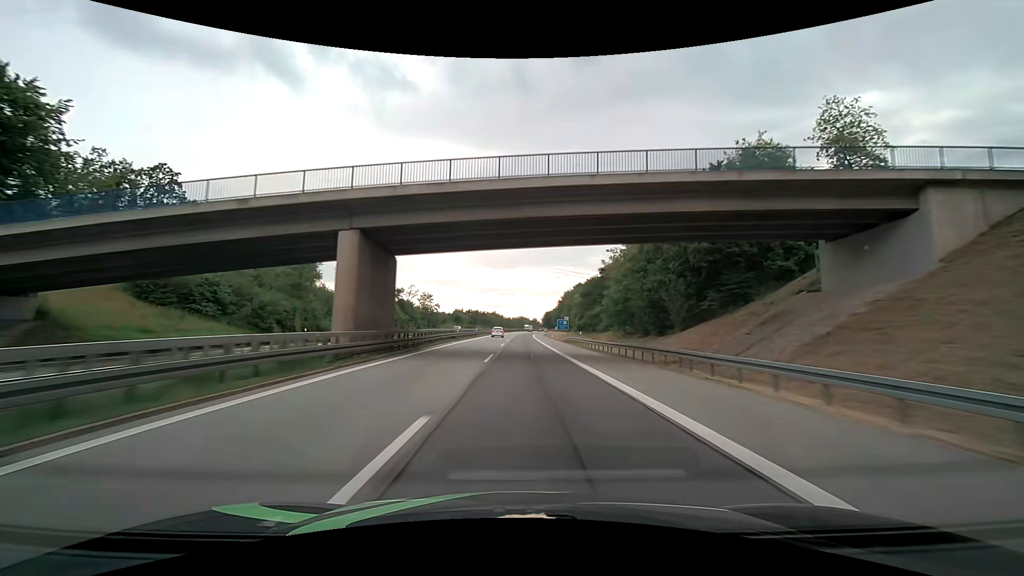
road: motorway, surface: asphalt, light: Day
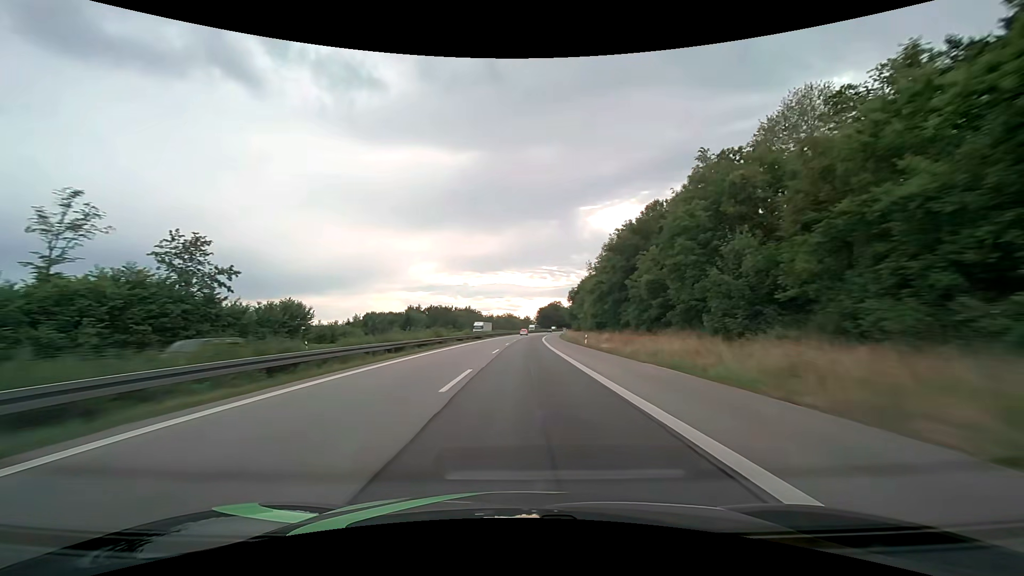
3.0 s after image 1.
(+1.0, +103.0) m; +1°
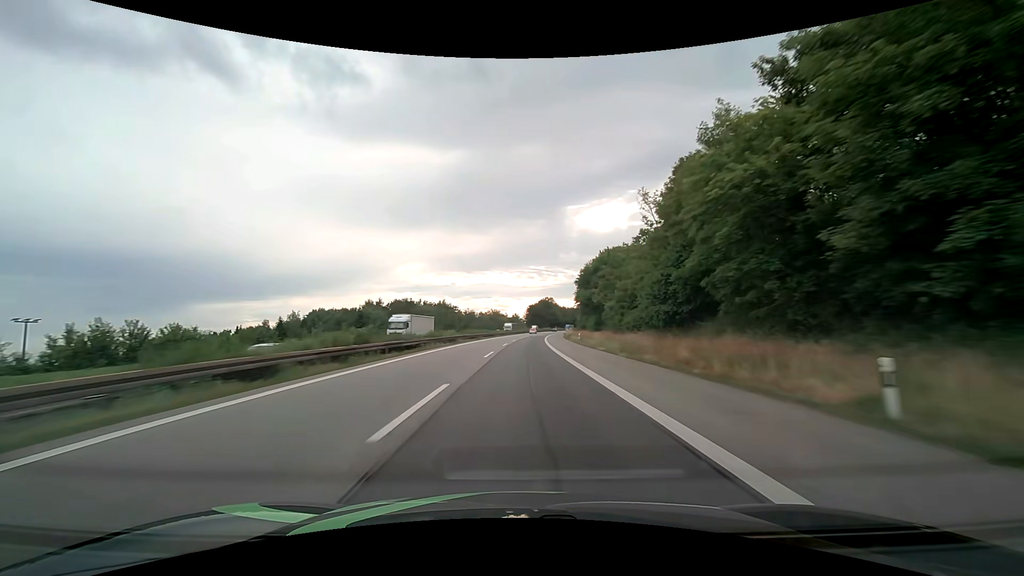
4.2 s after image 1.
(+0.5, +41.2) m; +1°
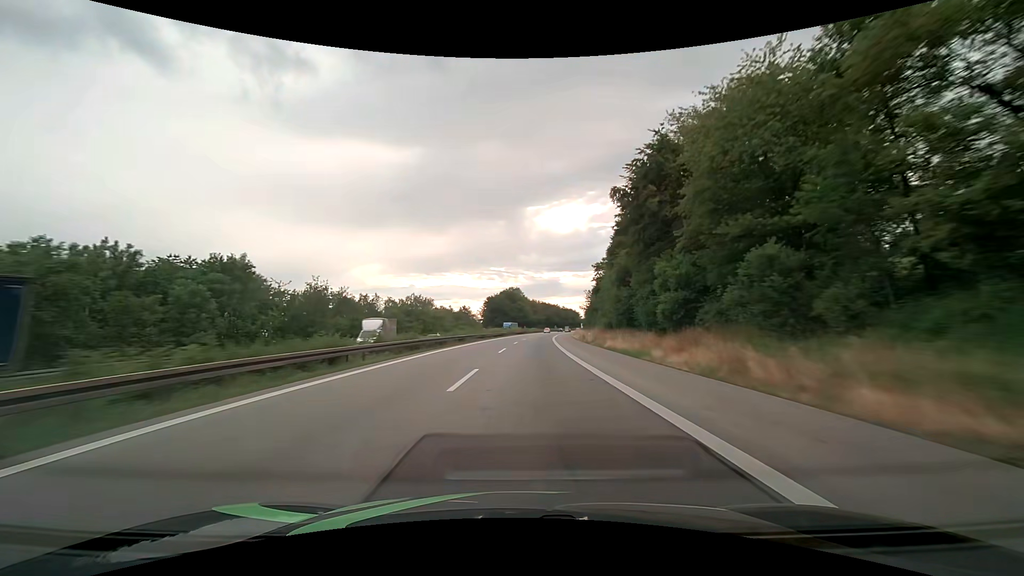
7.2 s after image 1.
(+3.4, +102.9) m; +4°
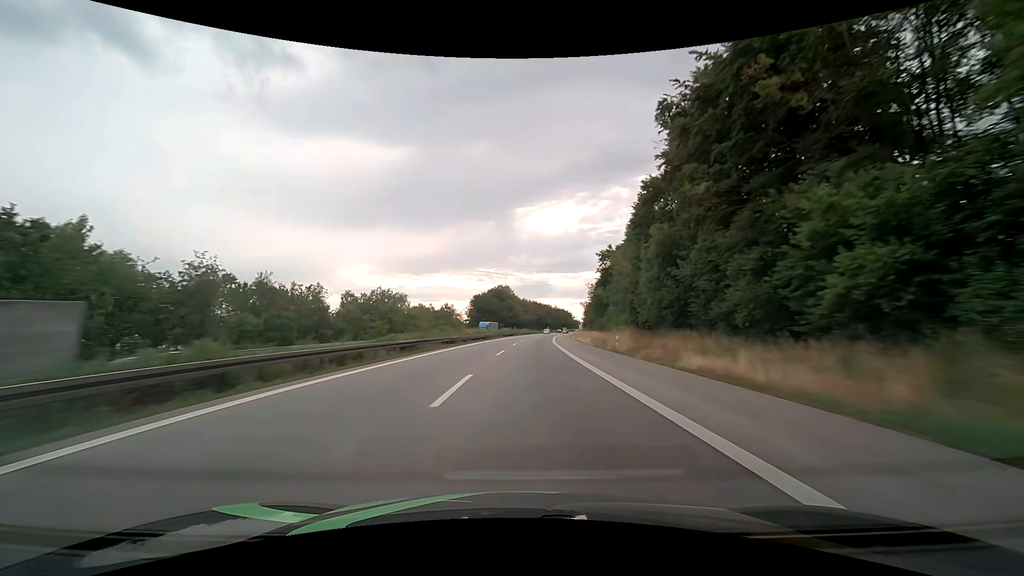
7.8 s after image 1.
(+0.2, +20.6) m; +1°
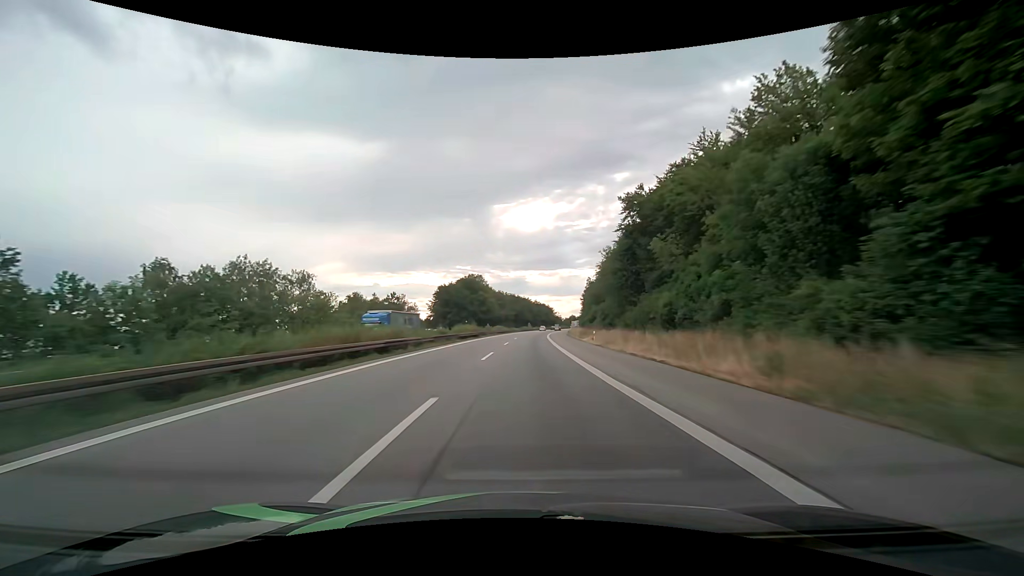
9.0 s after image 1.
(+1.0, +40.8) m; +3°
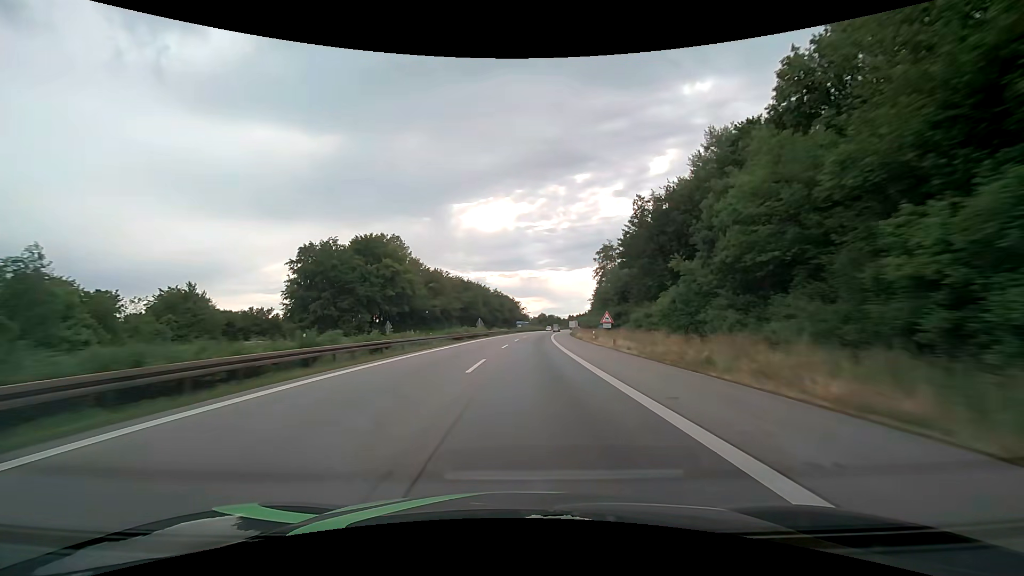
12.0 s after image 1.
(+3.6, +94.9) m; +5°
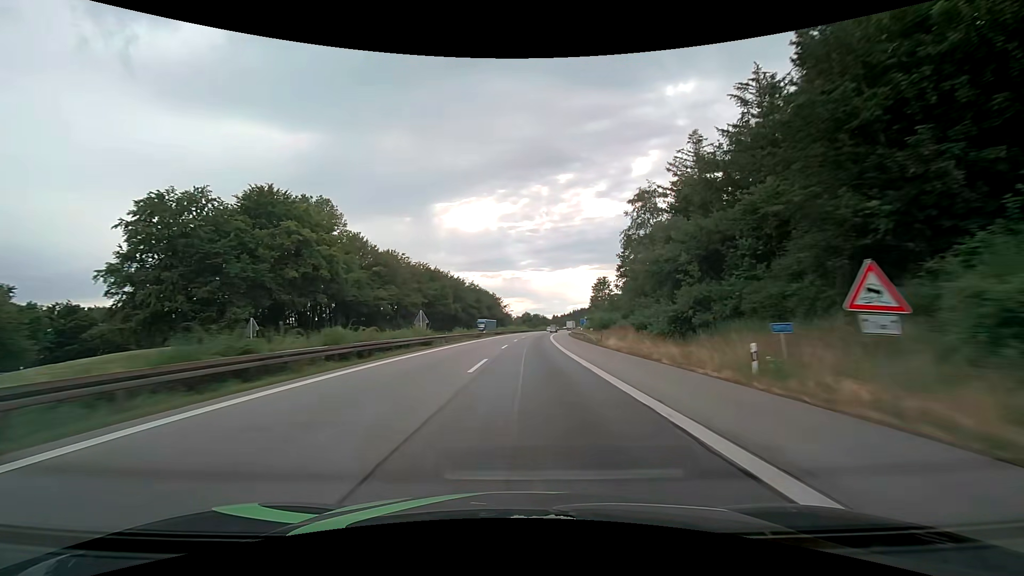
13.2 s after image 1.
(+0.6, +35.6) m; +2°
(0, +10) (0, +20) (0, +30) (+1, +40) (+1, +50) (+2, +60) (+2, +70) (+3, +80) (+4, +90) (+5, +100) m
